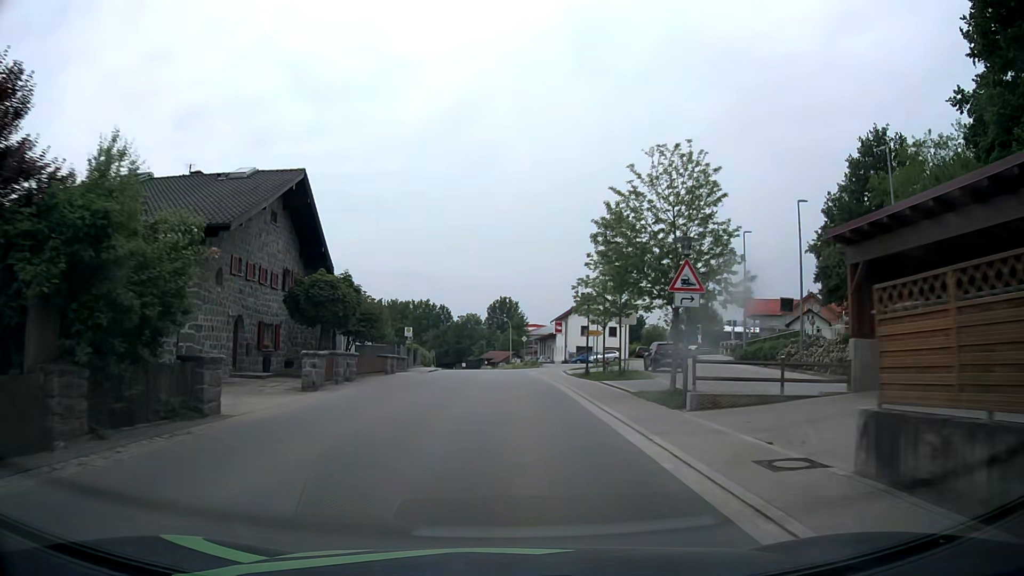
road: tertiary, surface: asphalt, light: Day
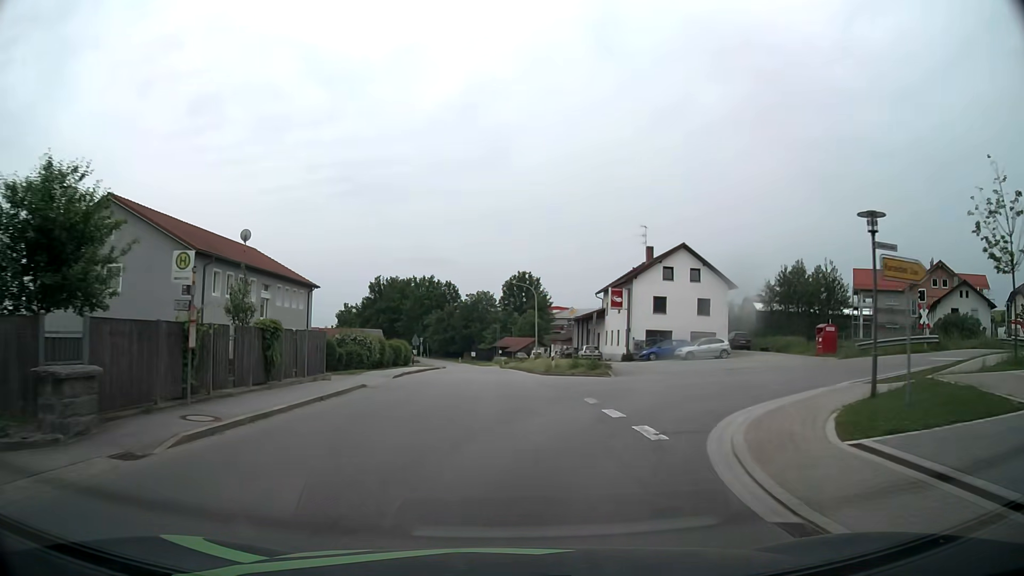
(-0.5, +35.3) m; -2°
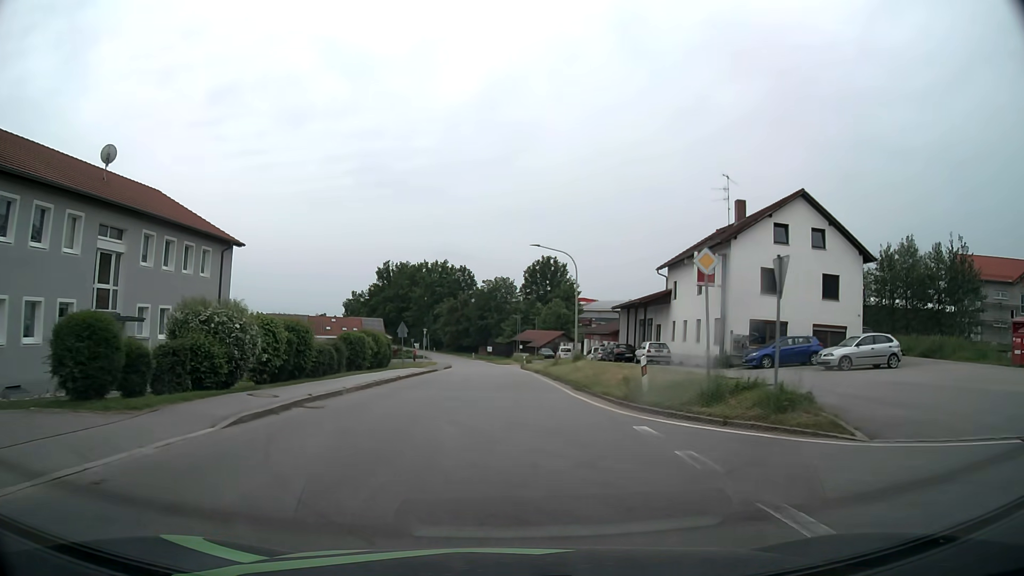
(-0.2, +19.7) m; -1°
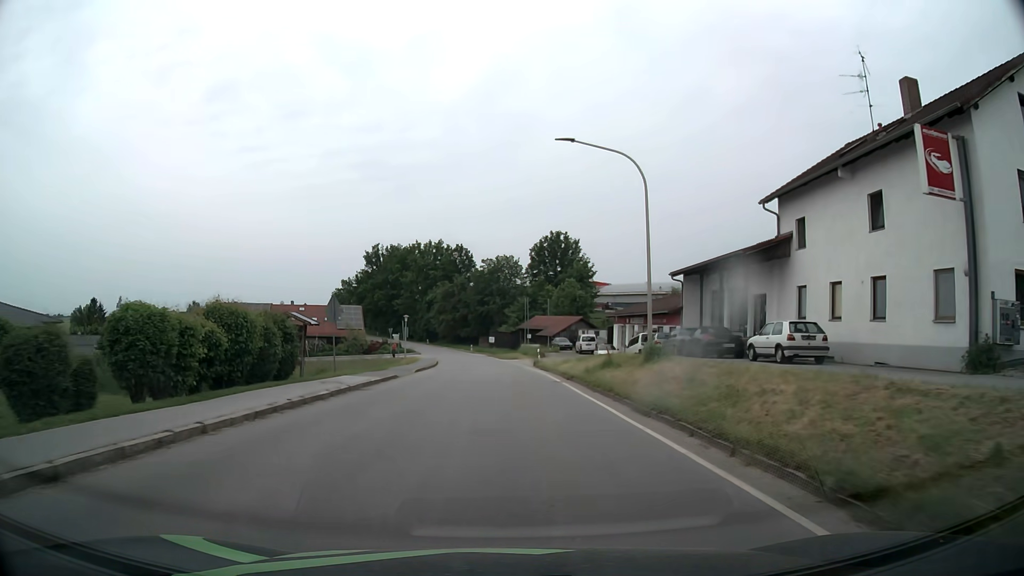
(0.0, +20.2) m; 0°
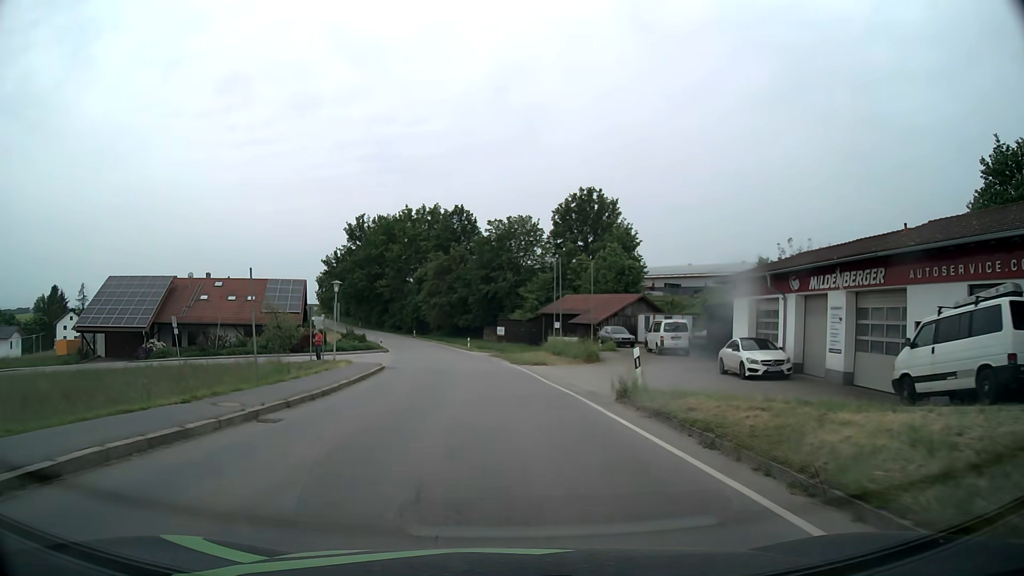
(-0.3, +32.2) m; -1°
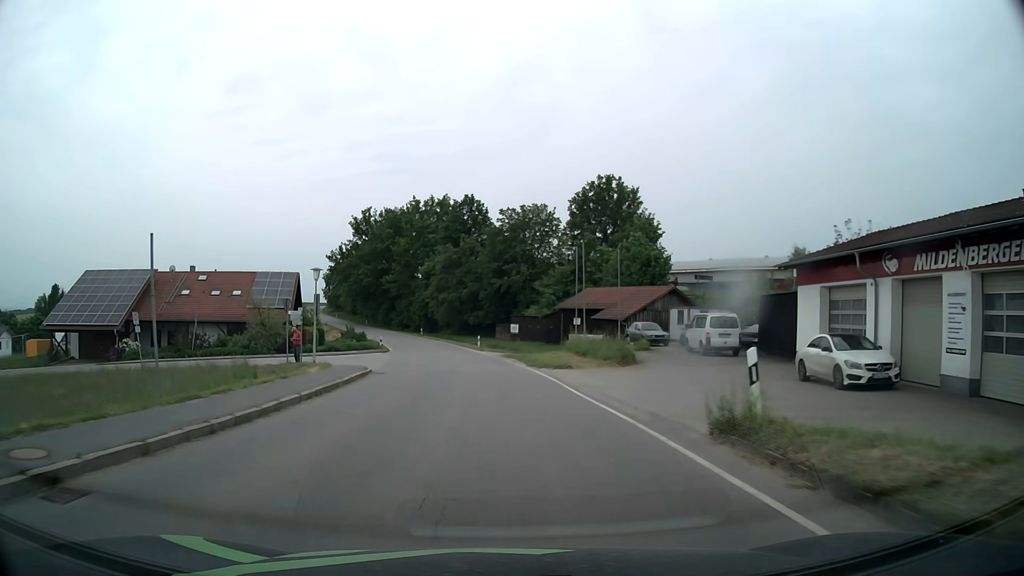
(0.0, +6.4) m; -1°
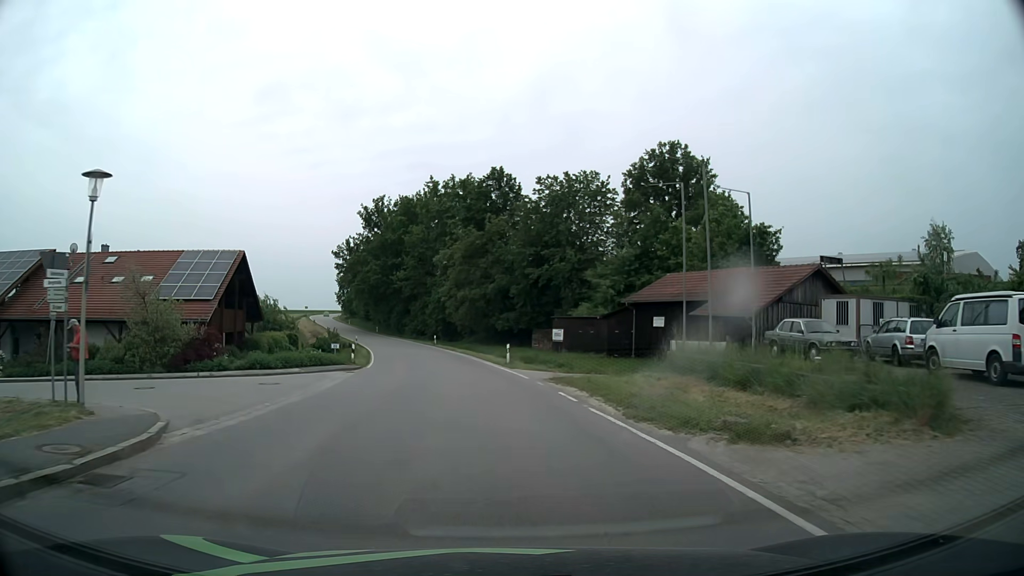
(-0.5, +19.6) m; -2°
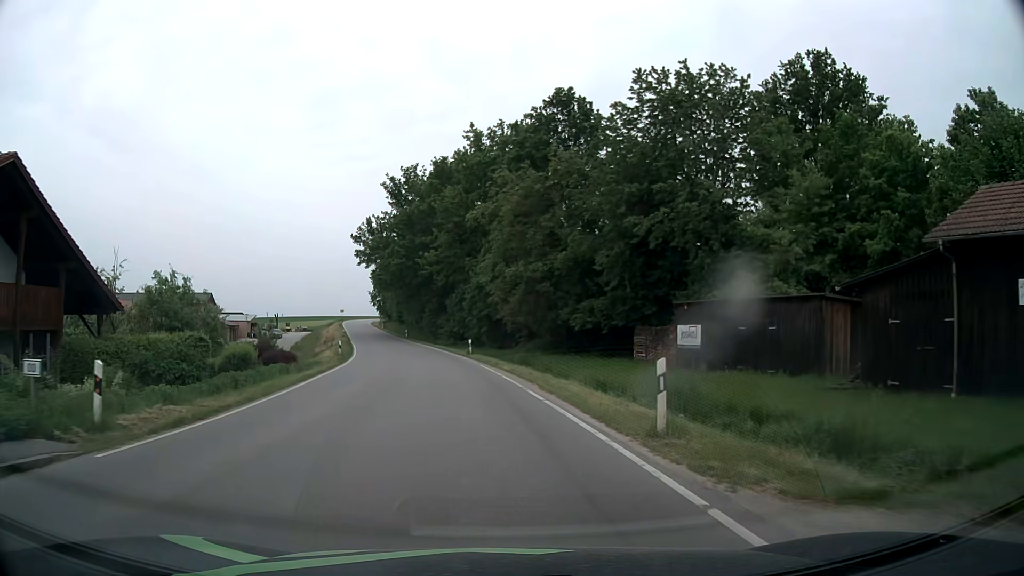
(-1.1, +25.4) m; -5°
(0, +10) (-1, +20) (-3, +30) (-5, +40) (-7, +49) (-9, +59) (-12, +69) (-14, +79) (-16, +88) (-19, +98) m
